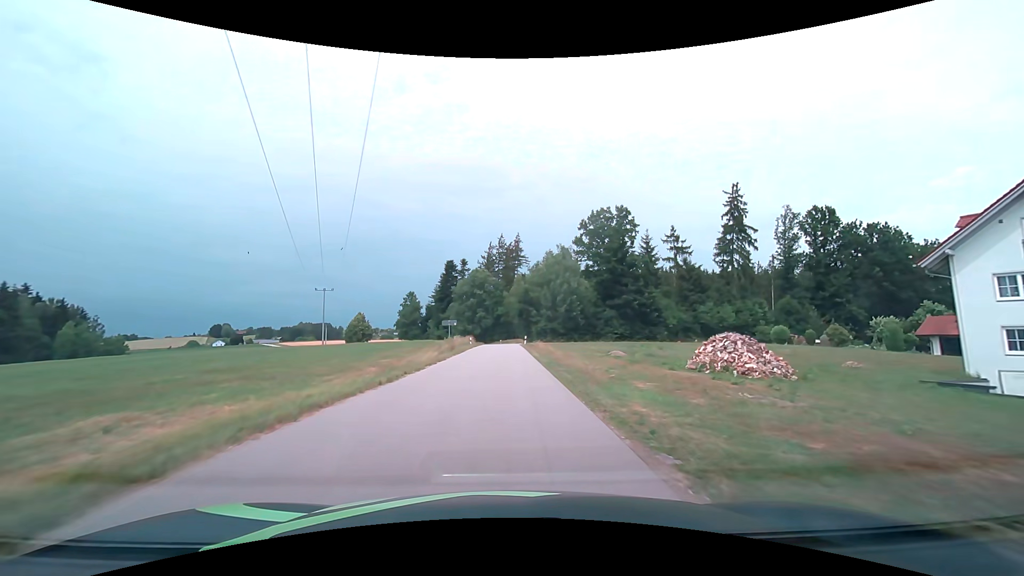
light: Day
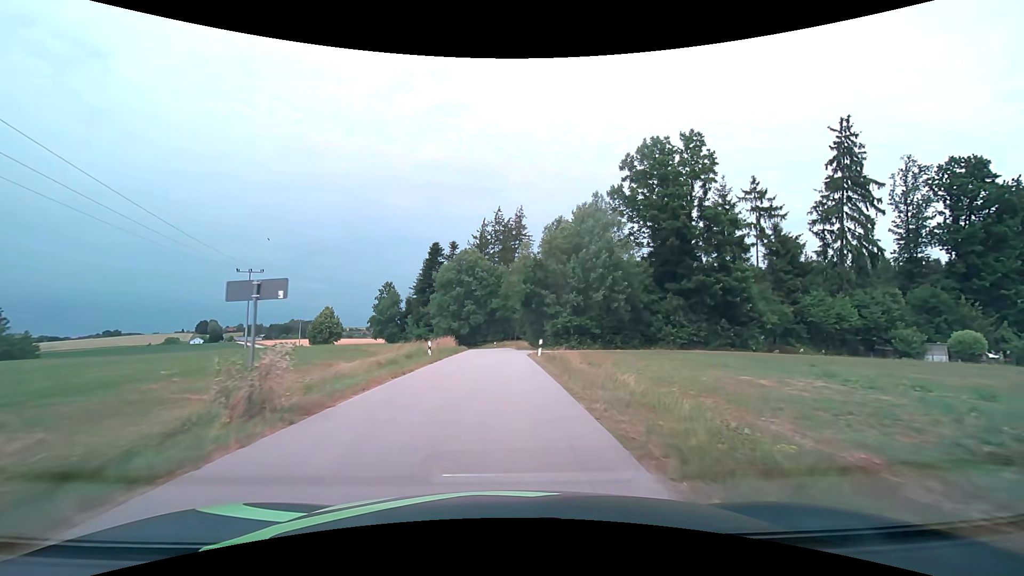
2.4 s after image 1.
(-0.1, +27.3) m; 0°
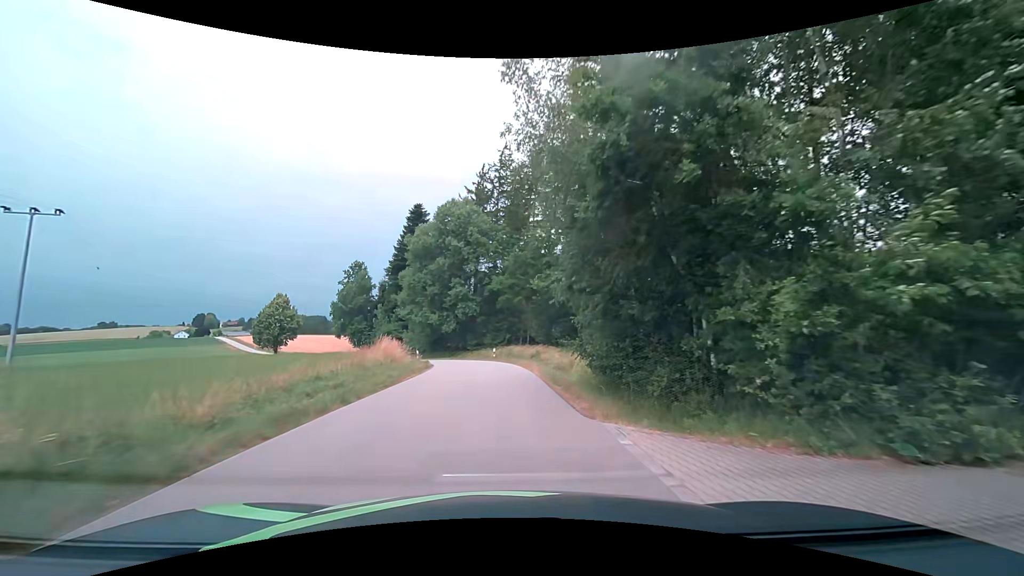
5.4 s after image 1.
(-0.2, +33.7) m; -1°
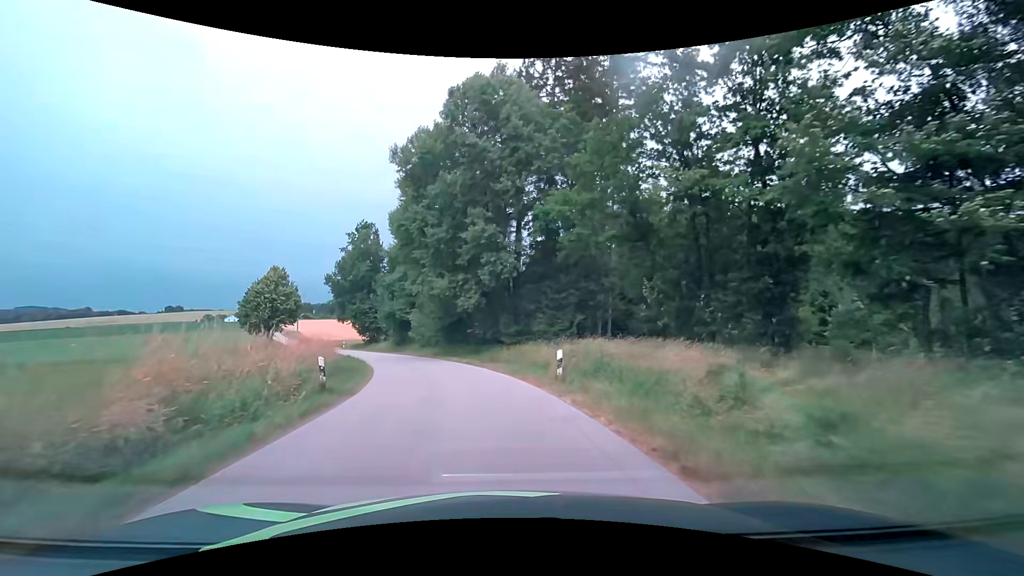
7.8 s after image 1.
(-0.8, +26.8) m; -5°
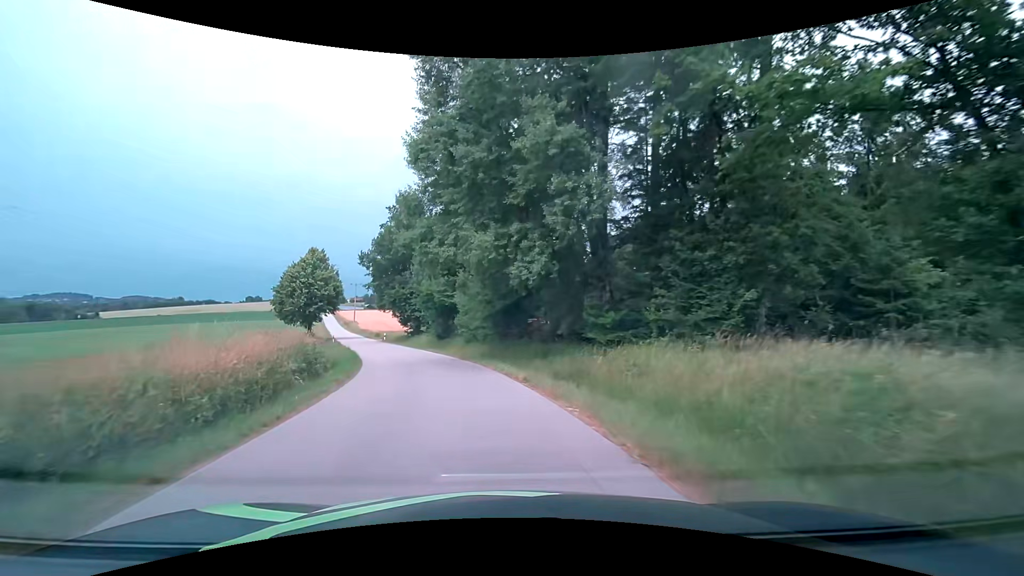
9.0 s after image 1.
(-0.8, +13.4) m; -7°
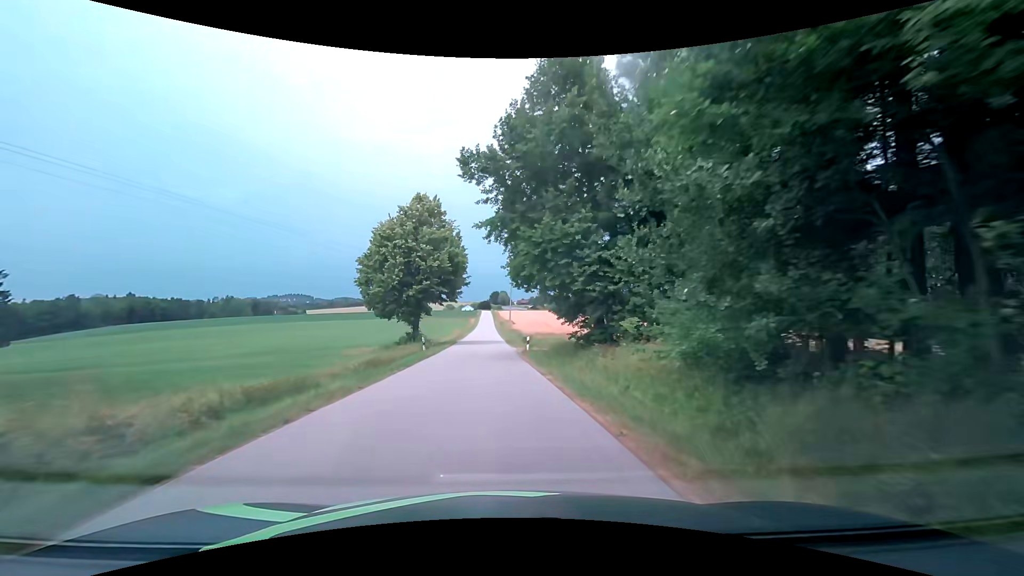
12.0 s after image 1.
(-6.7, +34.5) m; -18°
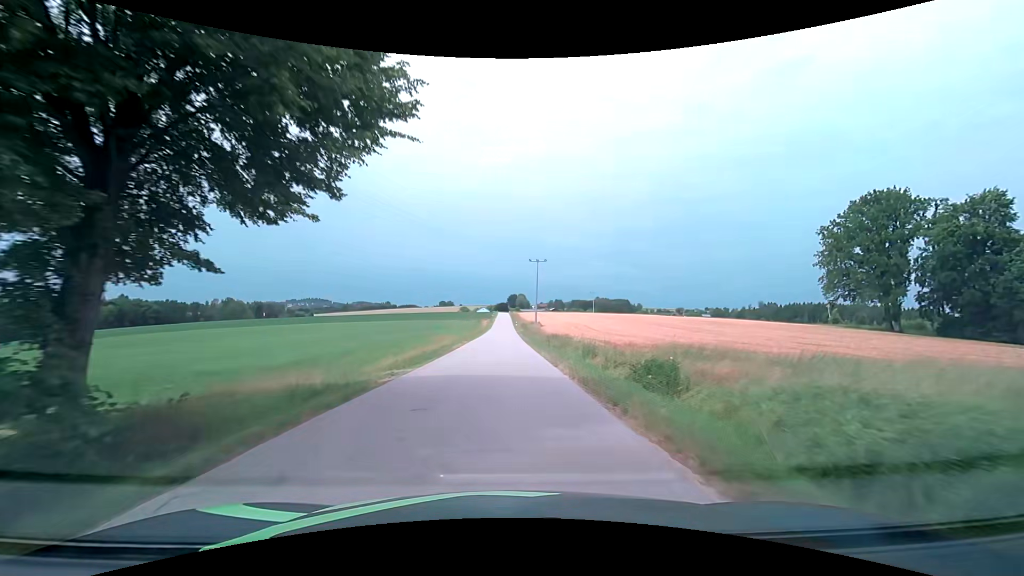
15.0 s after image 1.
(-1.8, +38.0) m; -3°
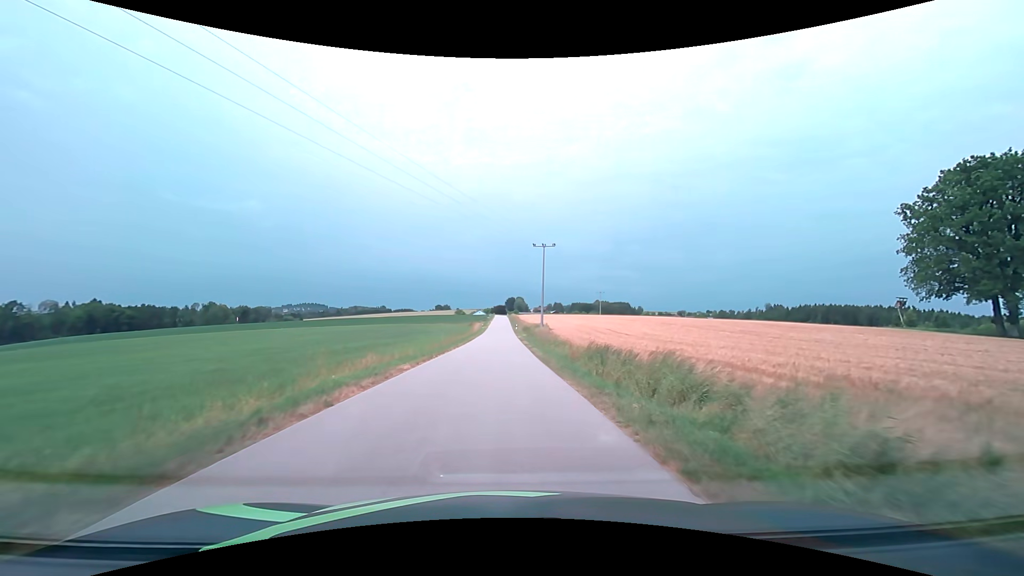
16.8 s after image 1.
(+0.3, +22.1) m; +1°
(0, +10) (0, +20) (0, +30) (0, +40) (0, +50) (0, +60) (0, +70) (0, +80) (0, +90) (0, +100) m
